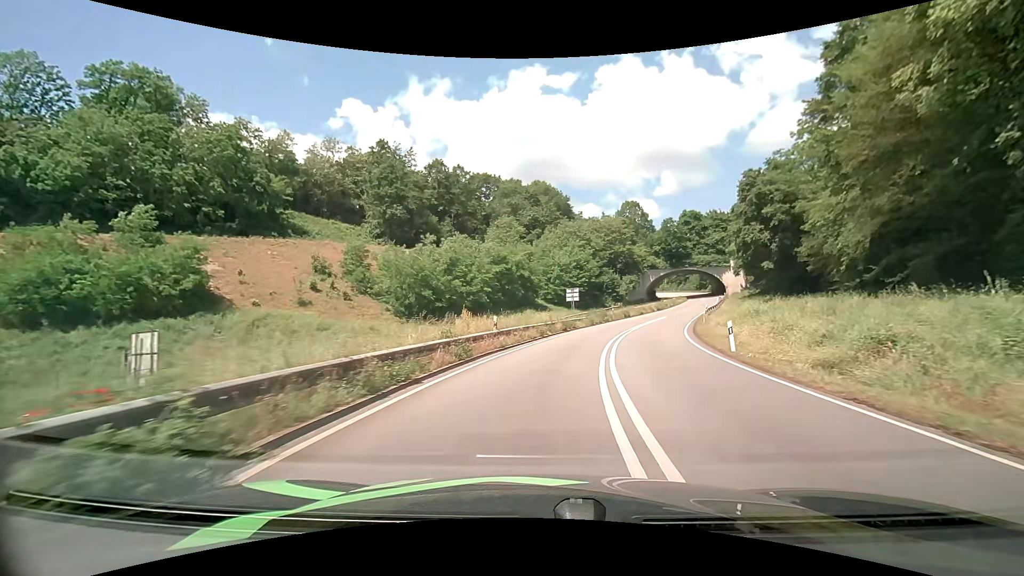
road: primary_link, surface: asphalt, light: Day
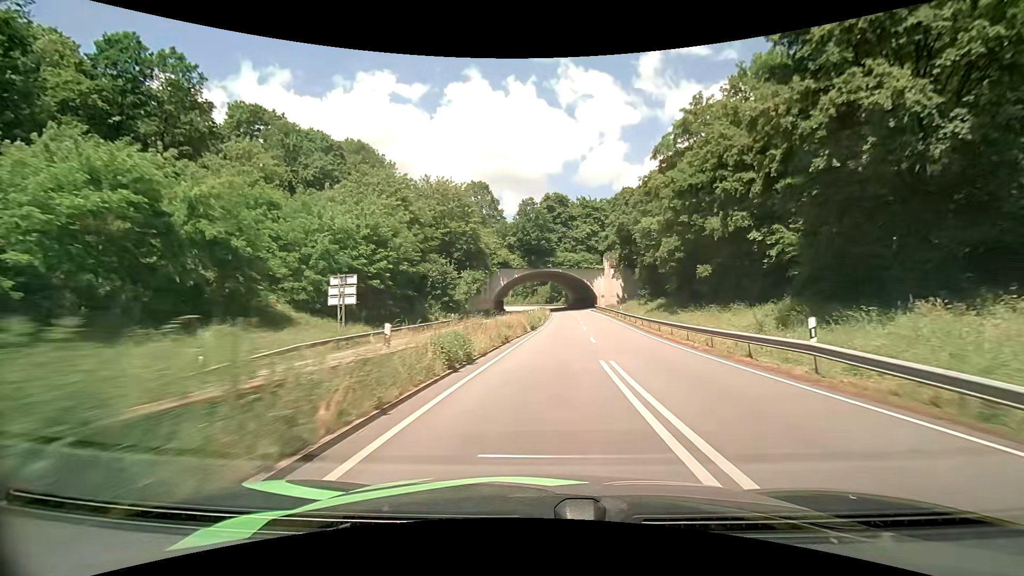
(+7.3, +44.4) m; +18°
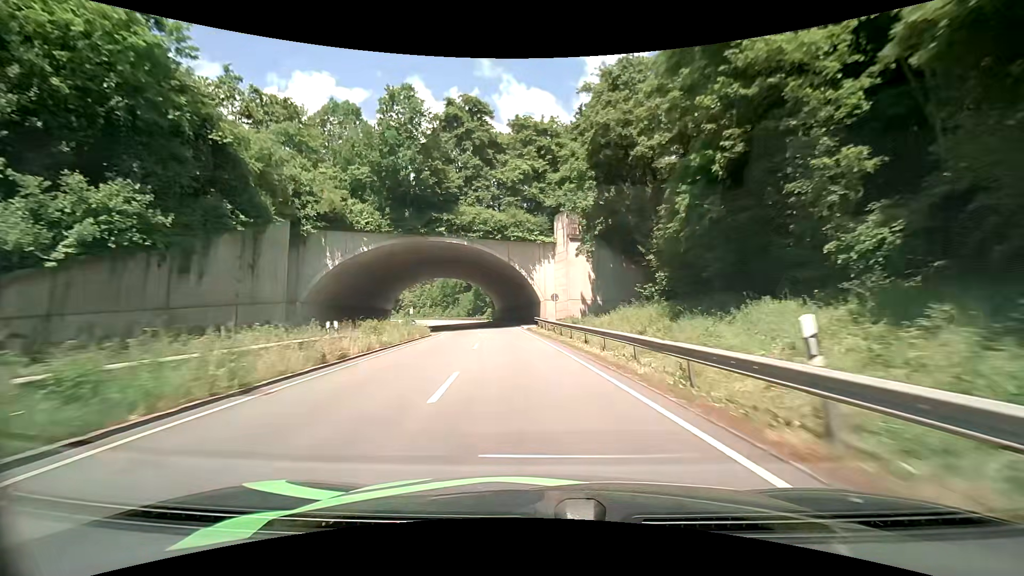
(+5.4, +51.1) m; +7°
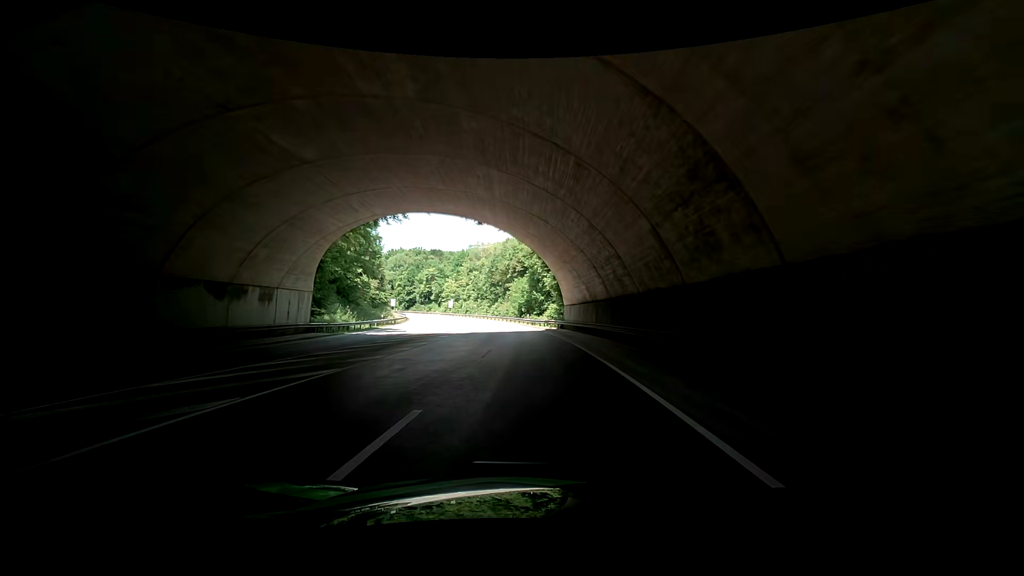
(-4.4, +53.6) m; -6°
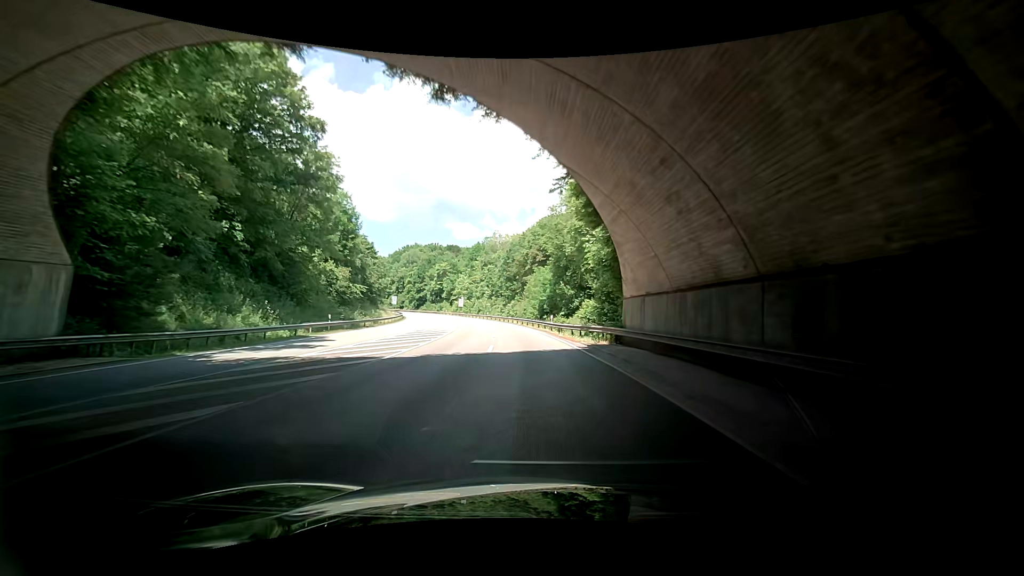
(-1.3, +21.2) m; -4°
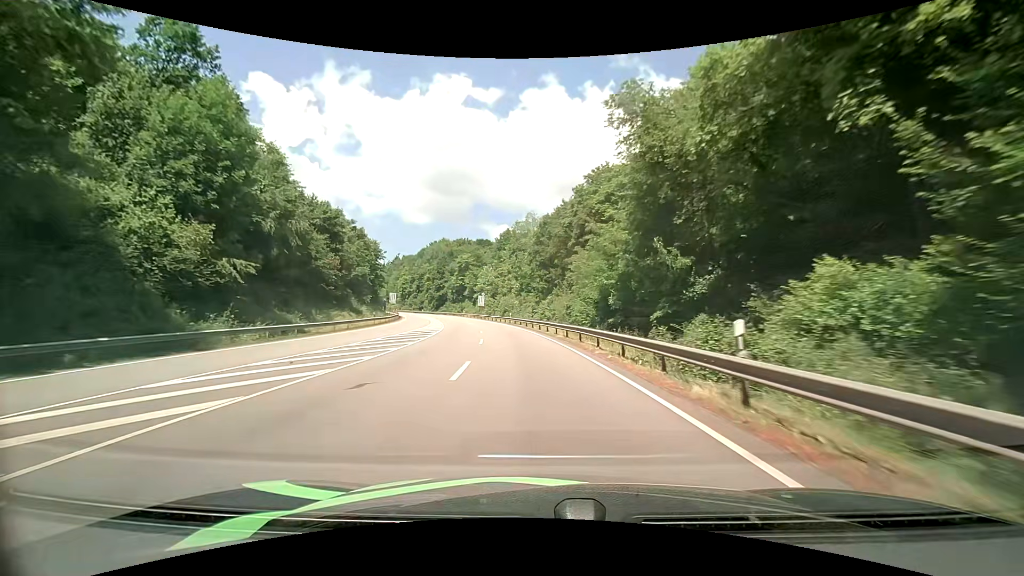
(-1.6, +32.1) m; -4°
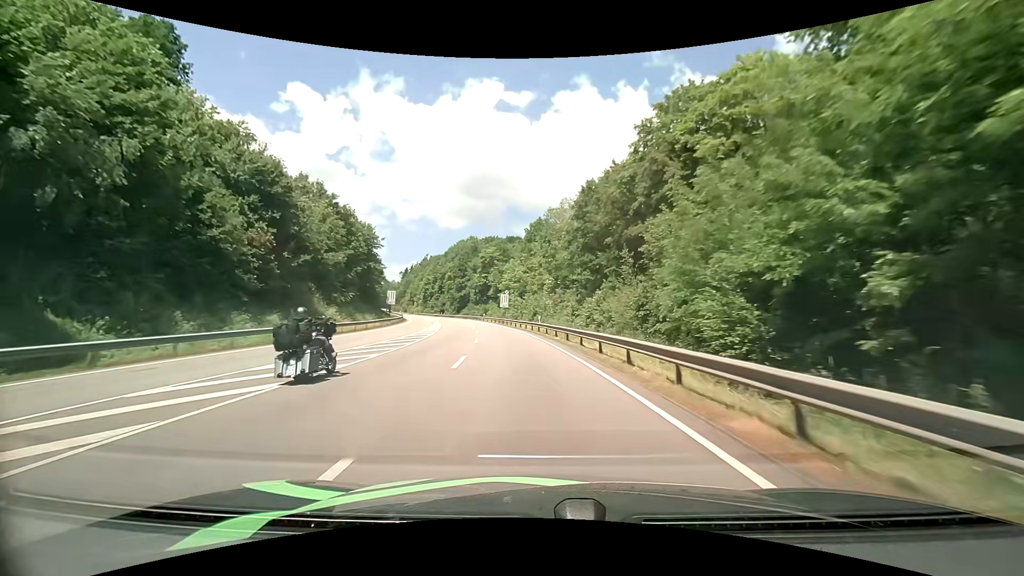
(-0.9, +21.8) m; -4°
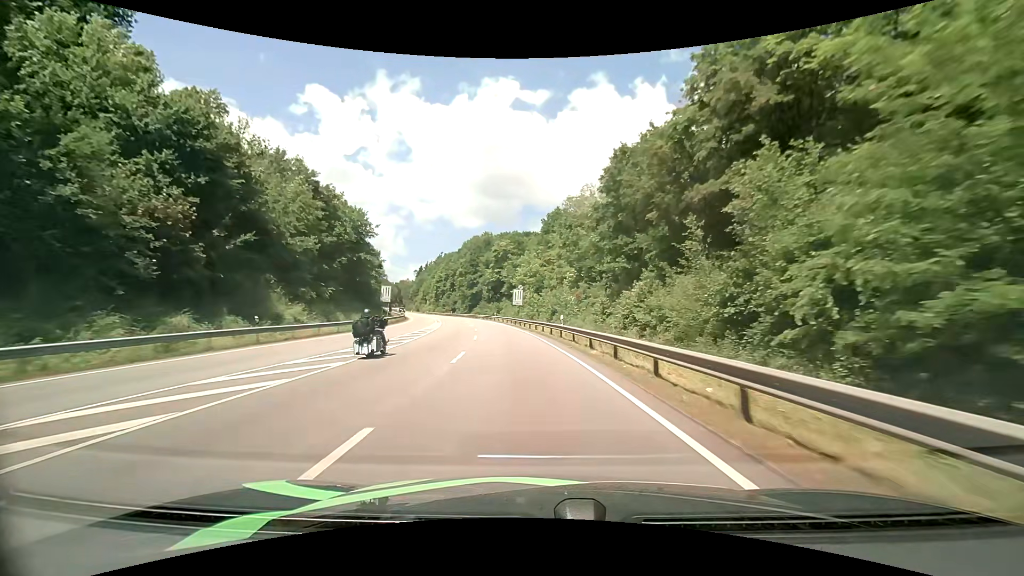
(-0.2, +11.0) m; -2°
(0, +10) (-1, +20) (-2, +30) (-3, +40) (-4, +50) (-6, +60) (-8, +69) (-10, +79) (-13, +89) (-16, +98) m
